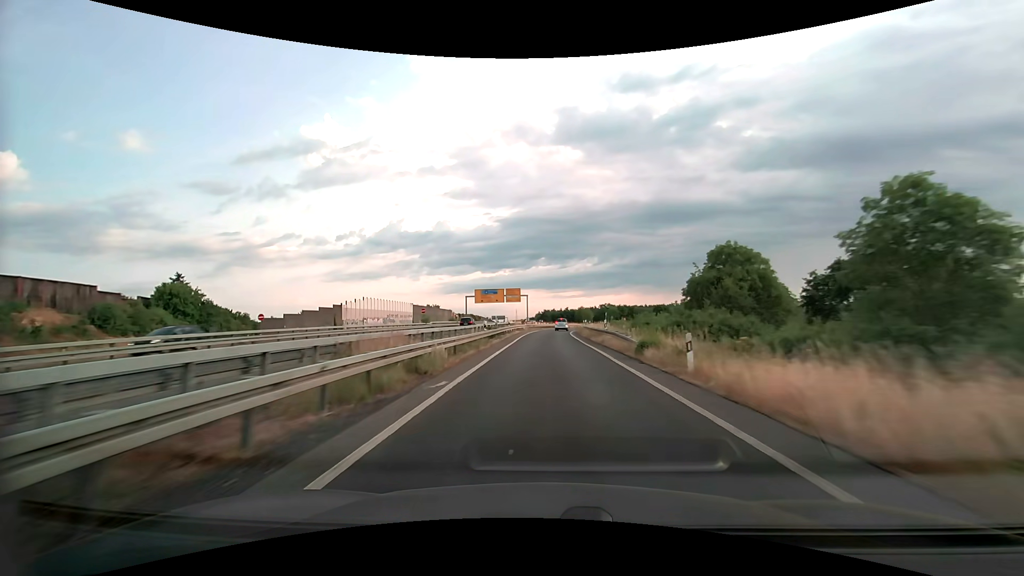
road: motorway_link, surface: asphalt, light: Day
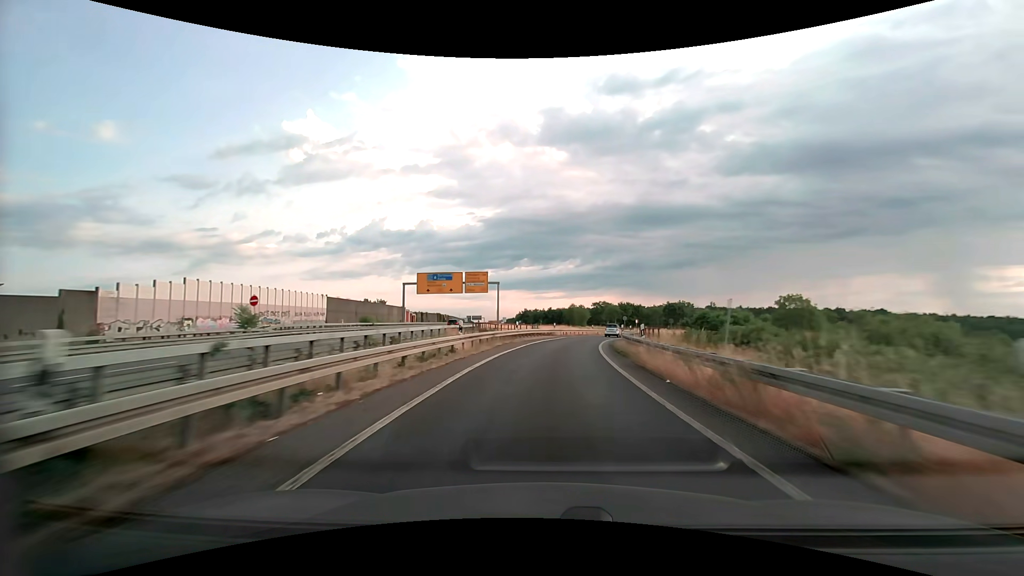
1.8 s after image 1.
(+0.3, +41.8) m; +2°
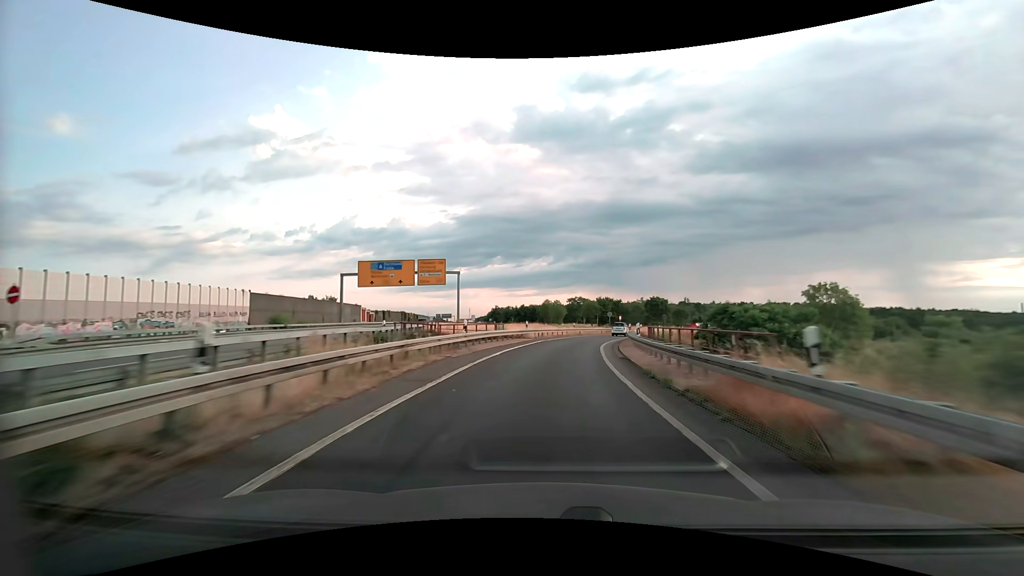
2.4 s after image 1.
(+0.4, +13.7) m; +3°
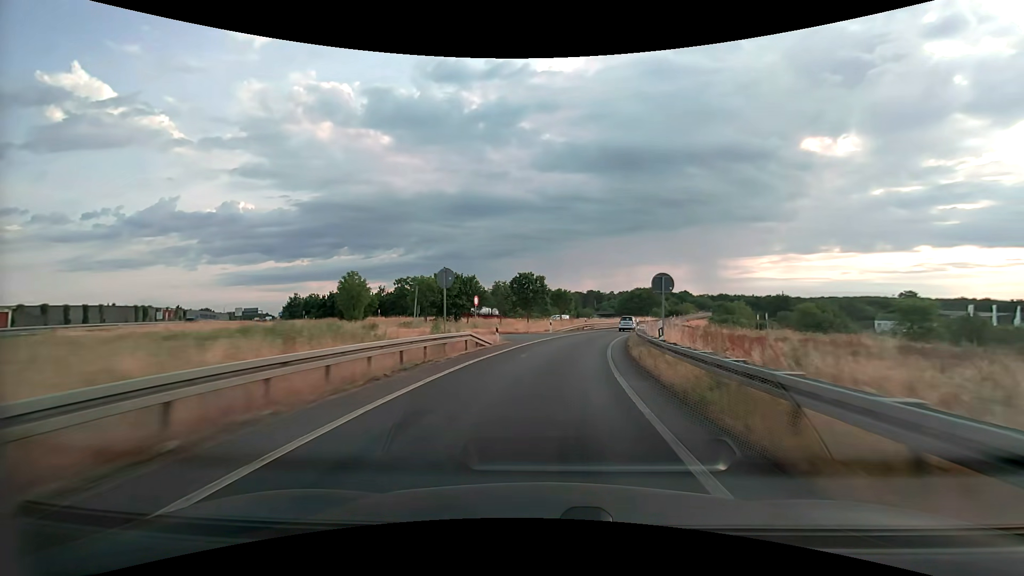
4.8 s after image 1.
(+7.4, +53.1) m; +17°
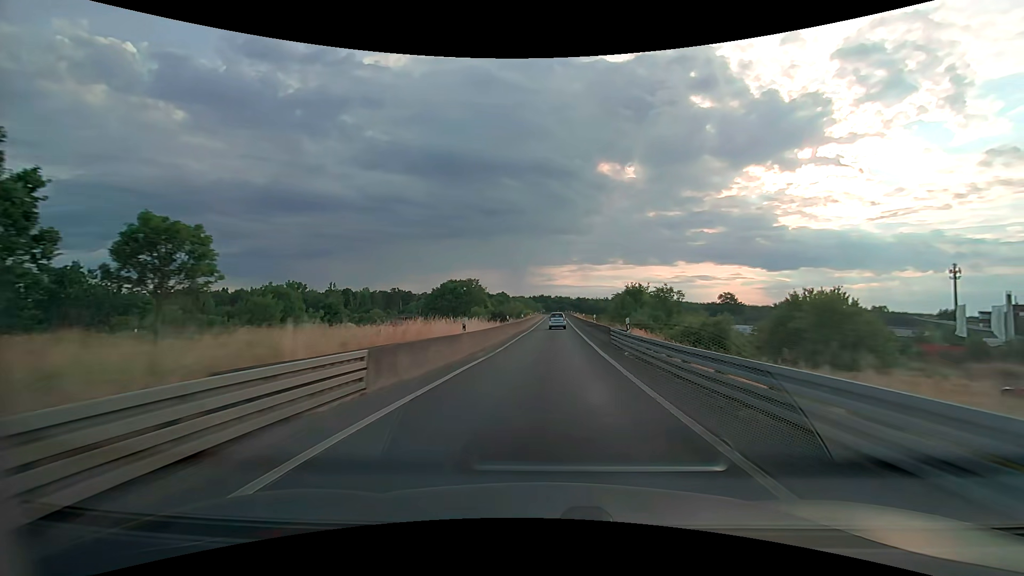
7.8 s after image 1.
(+12.6, +64.1) m; +21°
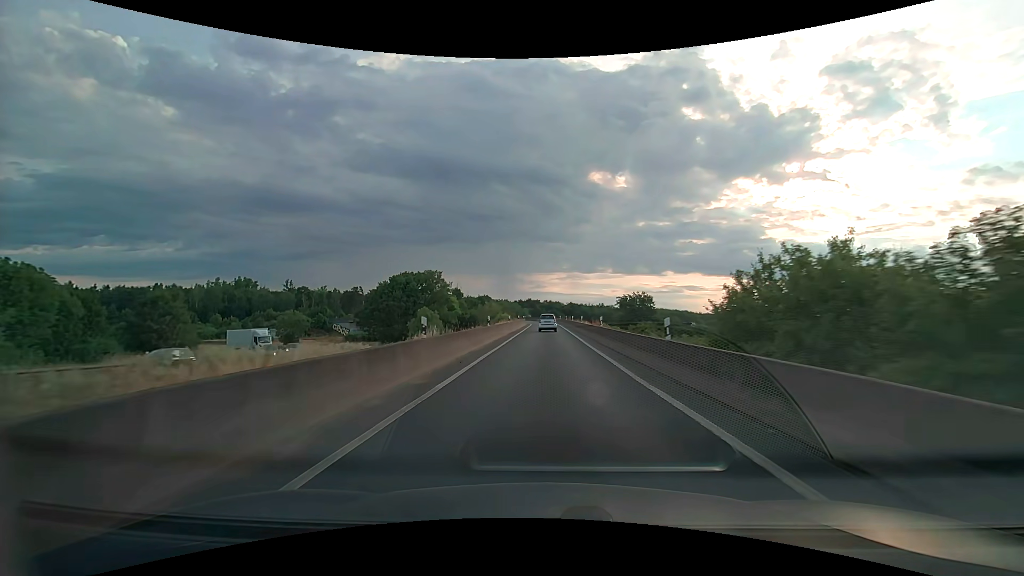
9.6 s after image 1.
(+0.9, +38.6) m; +2°
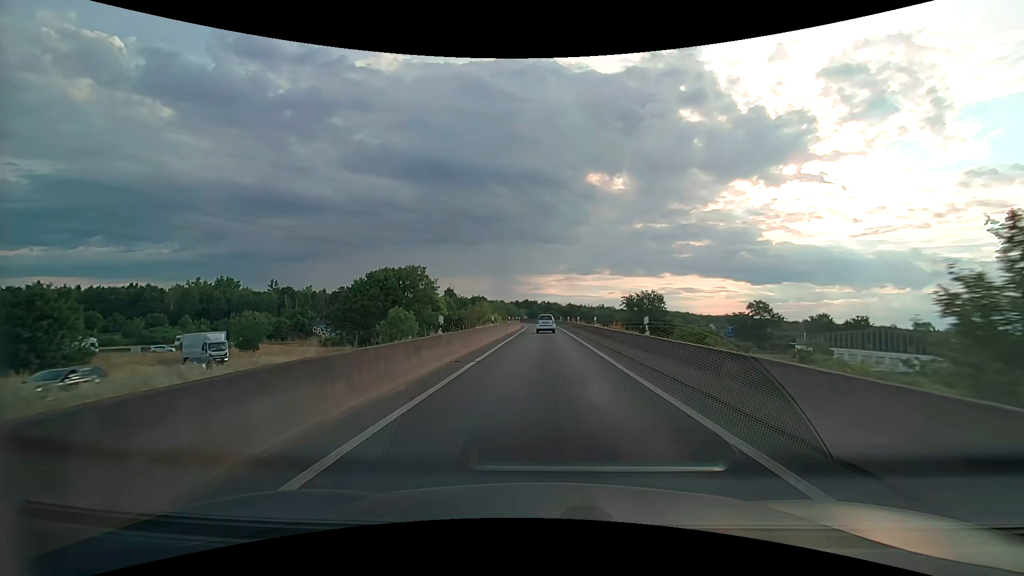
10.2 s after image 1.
(+0.1, +12.7) m; 0°
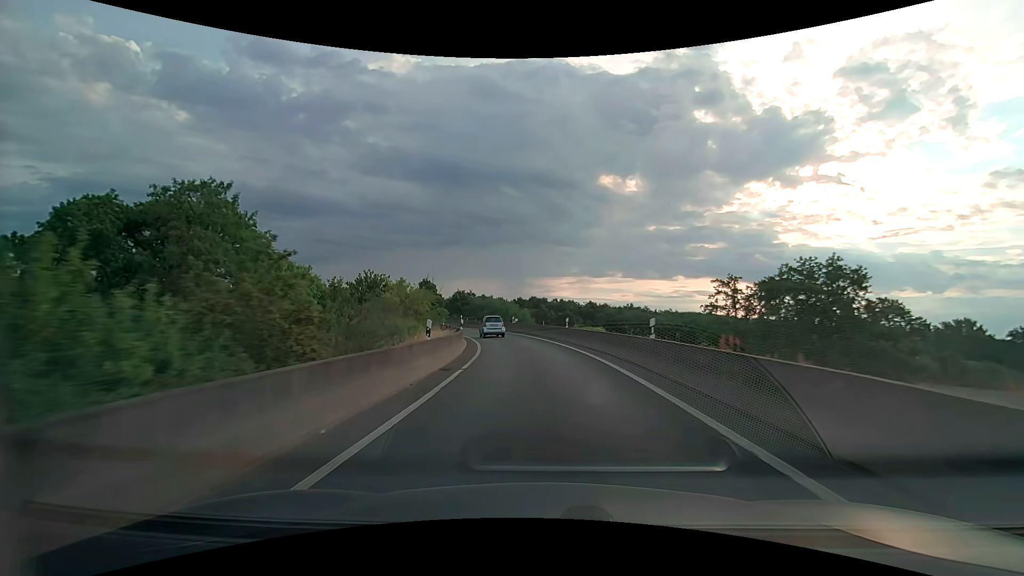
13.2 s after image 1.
(+0.1, +61.3) m; -1°
(0, +10) (-1, +20) (-2, +30) (-4, +40) (-8, +49) (-12, +58) (-18, +66) (-25, +74) (-32, +80) (-41, +86) m
